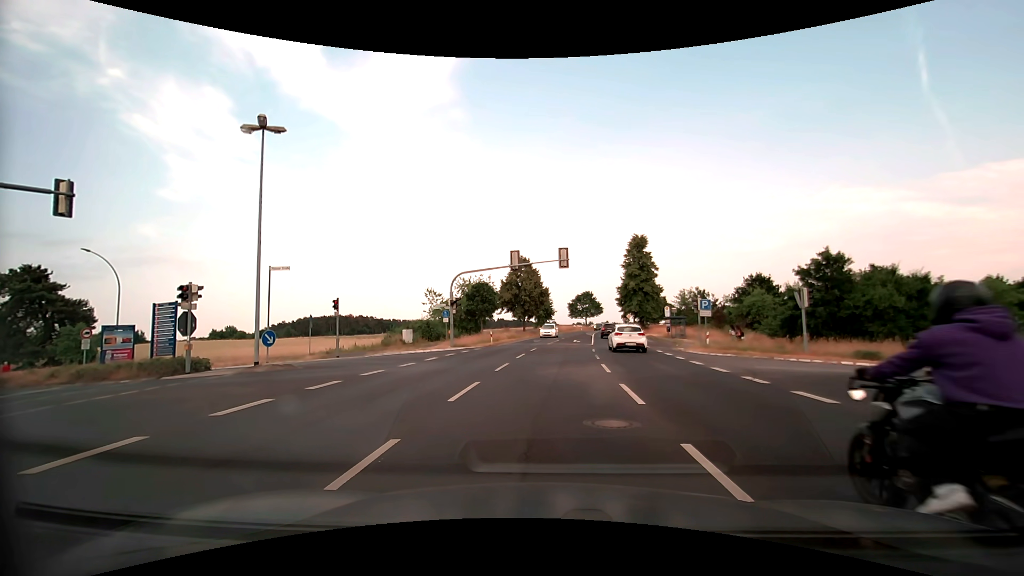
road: secondary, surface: asphalt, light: Day
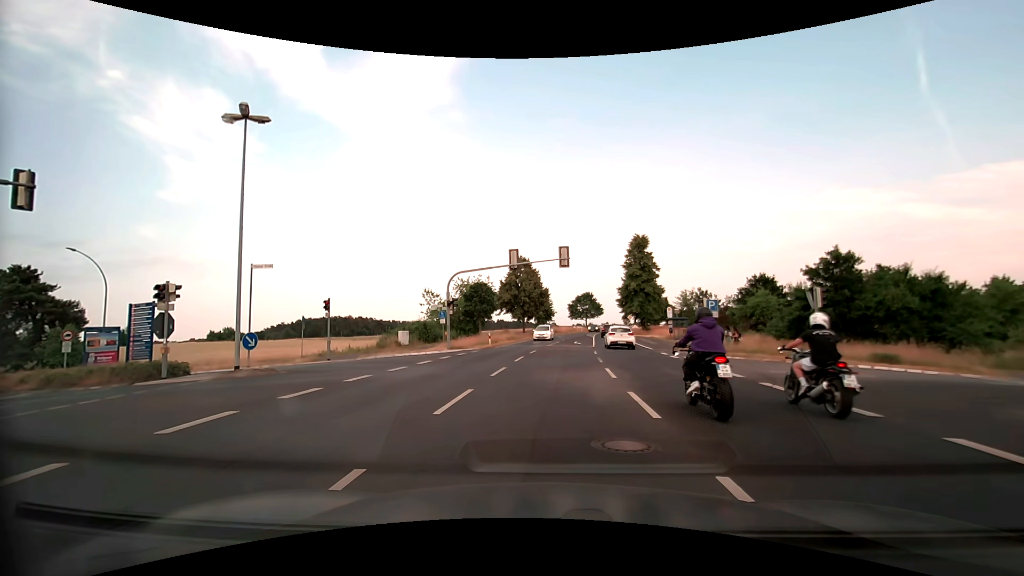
(0.0, +1.3) m; -1°
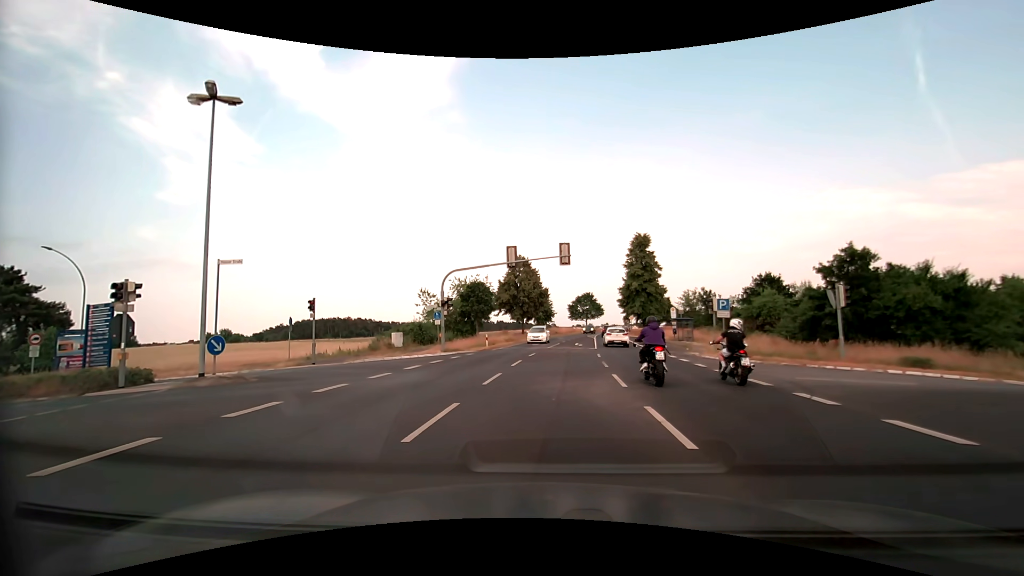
(0.0, +1.9) m; 0°
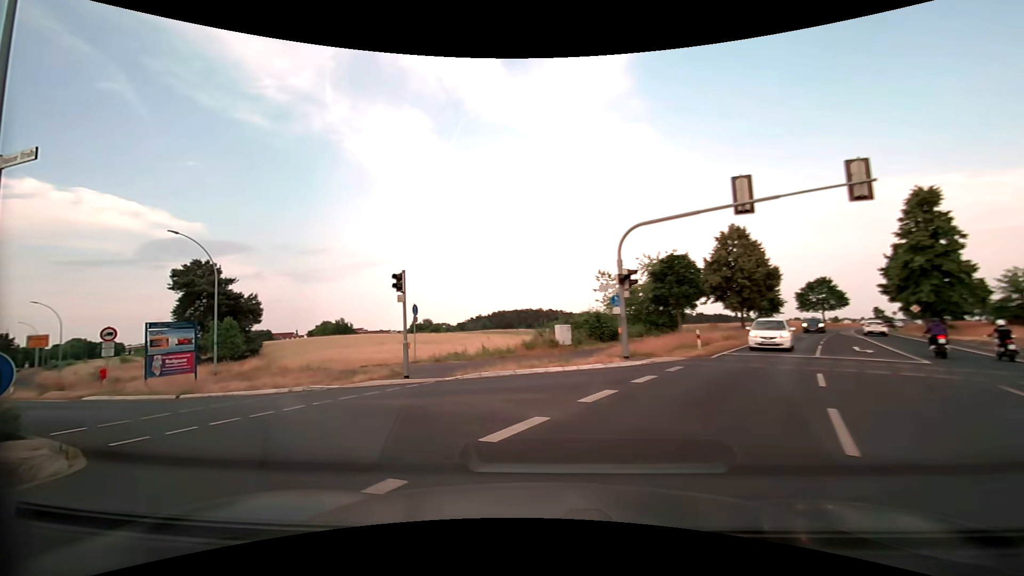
(-1.1, +12.5) m; -21°
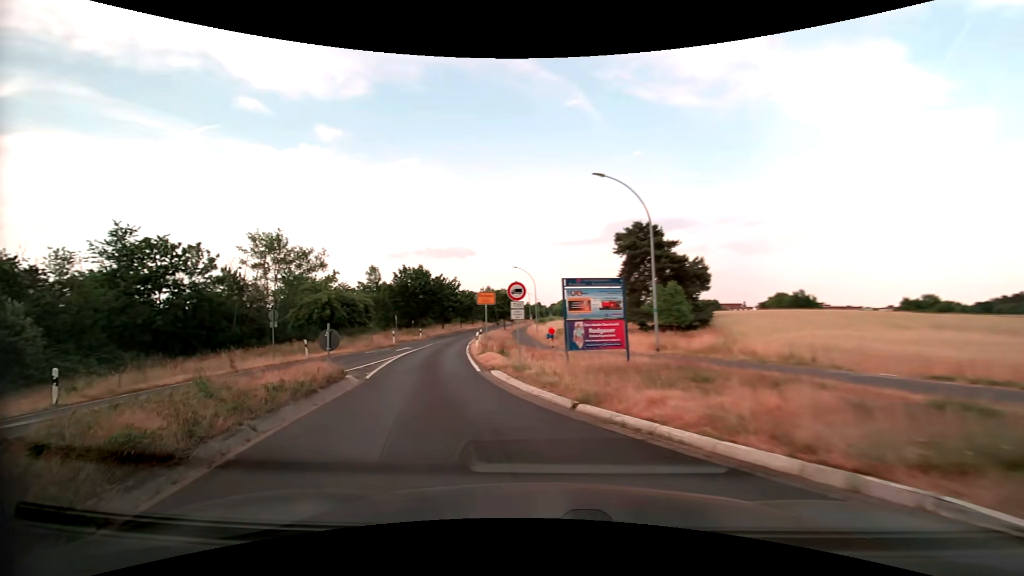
(-4.3, +10.1) m; -47°
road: unclassified
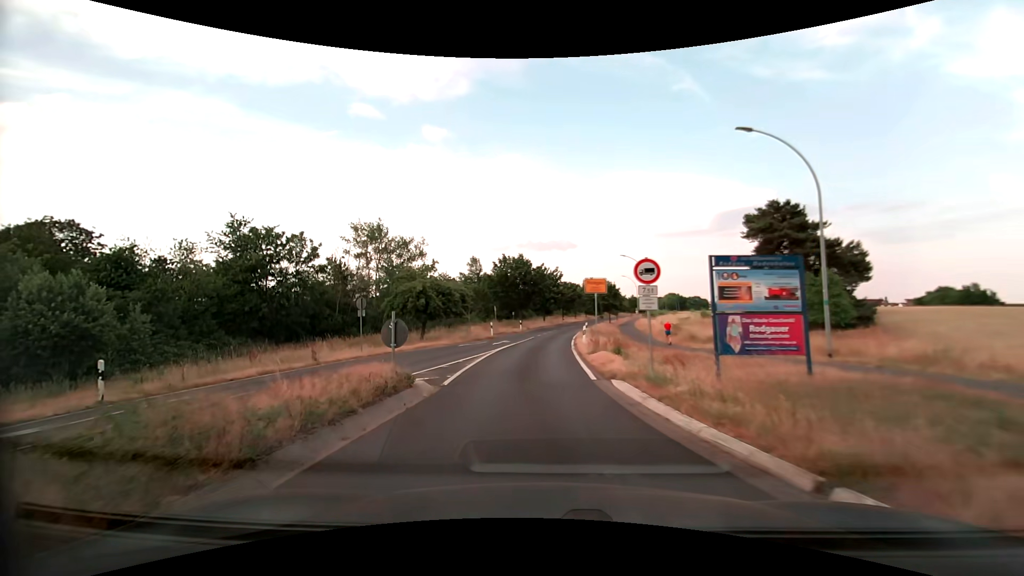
(-0.5, +4.0) m; -12°
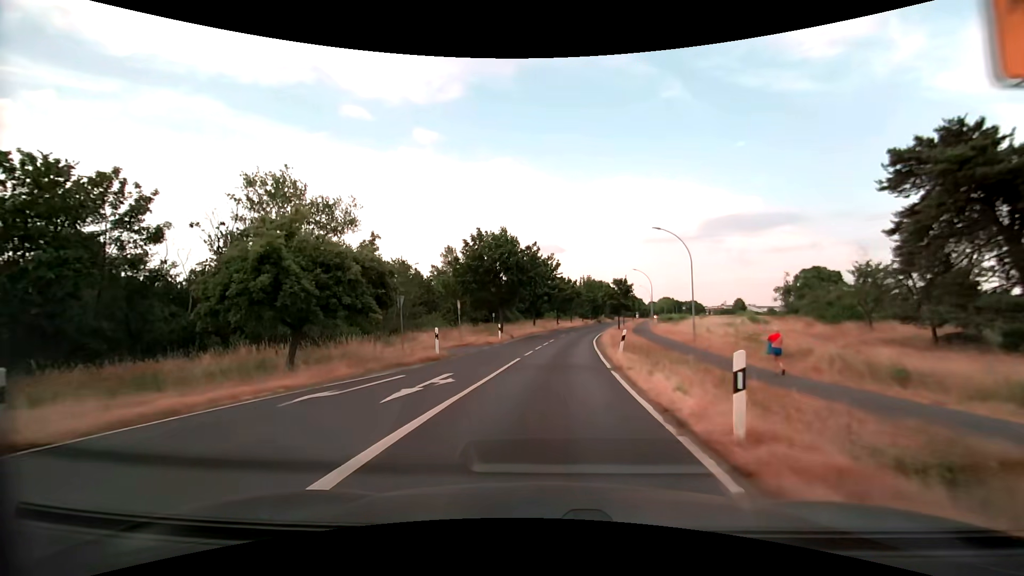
(-0.7, +20.2) m; 0°
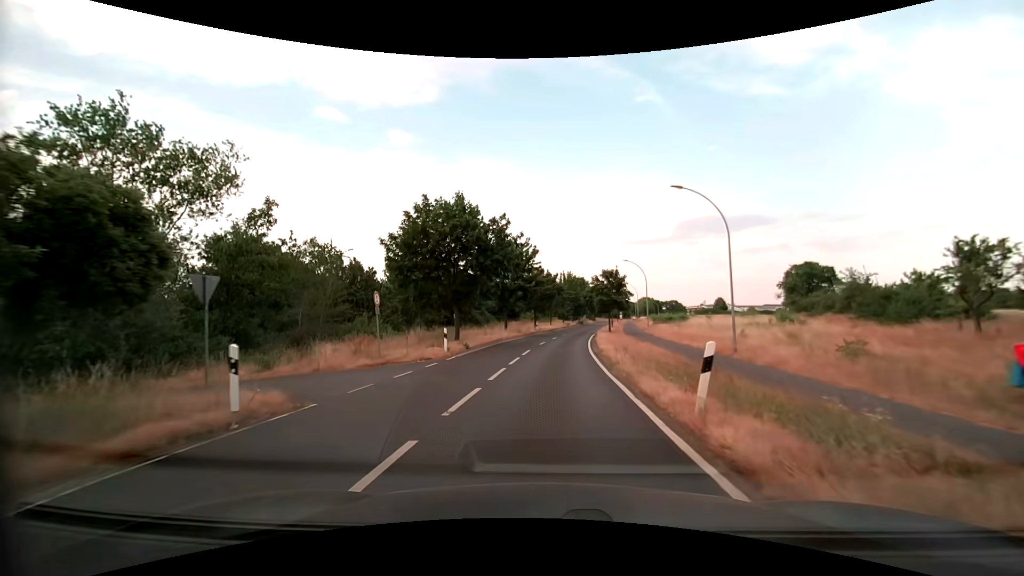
(+0.3, +12.6) m; +2°
(0, +10) (+1, +20) (+1, +30) (+2, +40) (+3, +50) (+5, +60) (+6, +70) (+8, +80) (+9, +89) (+11, +99) m
